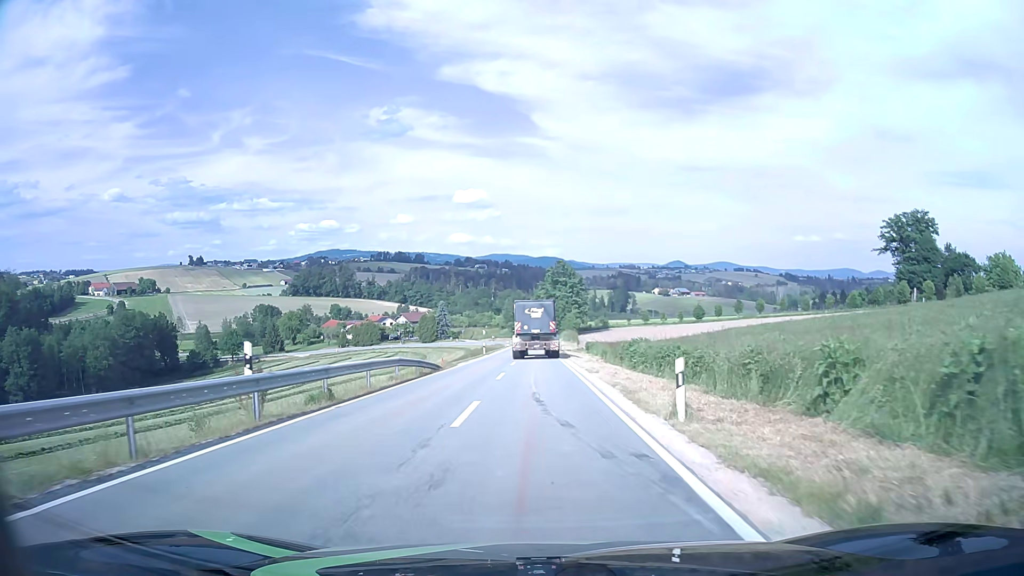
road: tertiary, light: Day
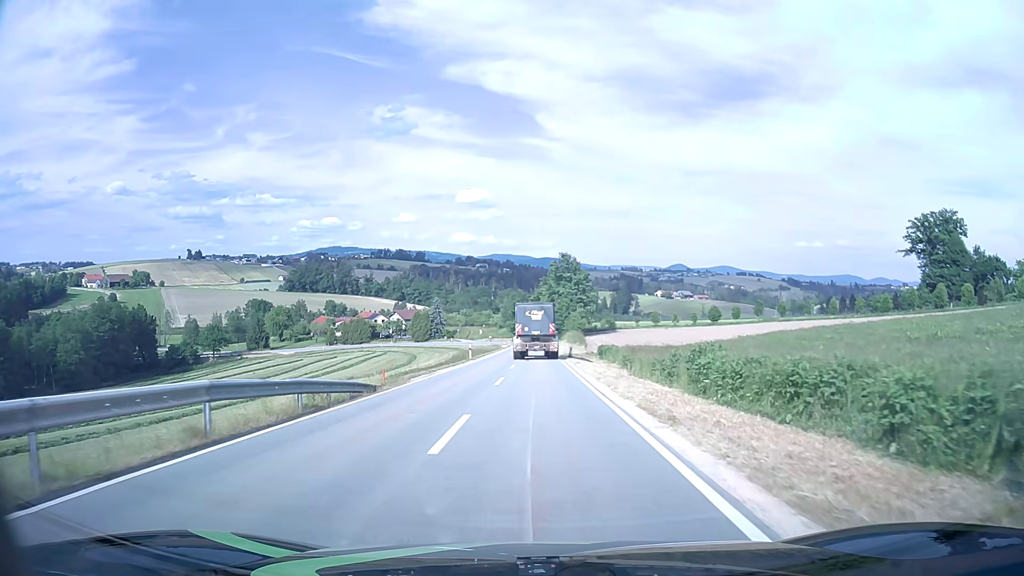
(0.0, +14.1) m; 0°
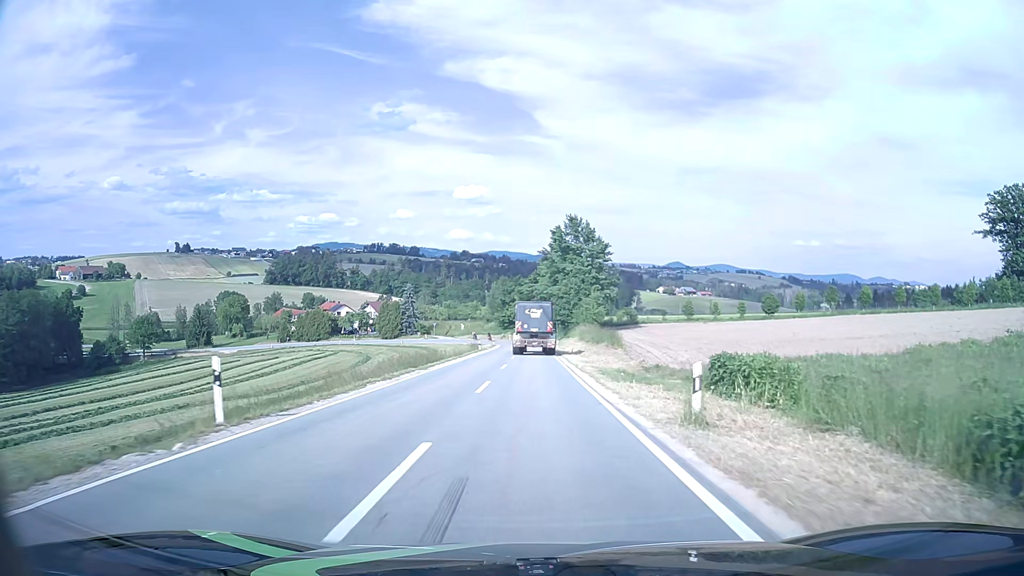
(+0.3, +39.4) m; 0°
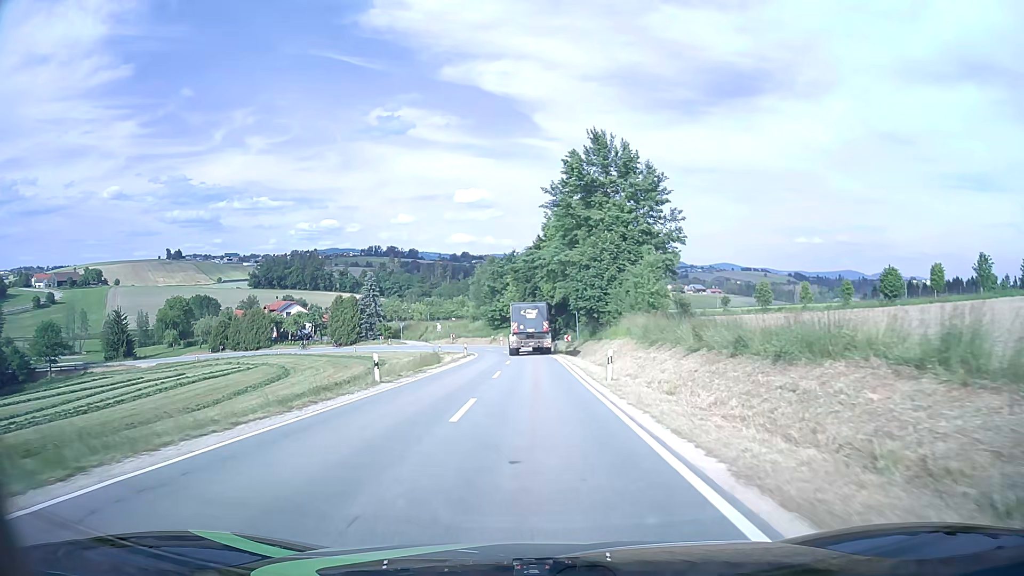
(0.0, +41.2) m; 0°
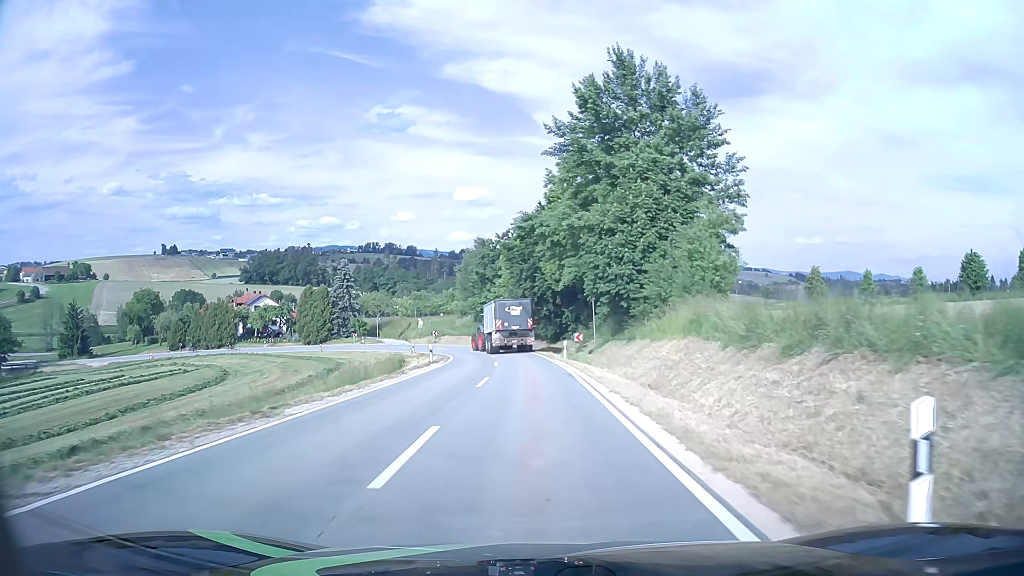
(0.0, +16.8) m; 0°
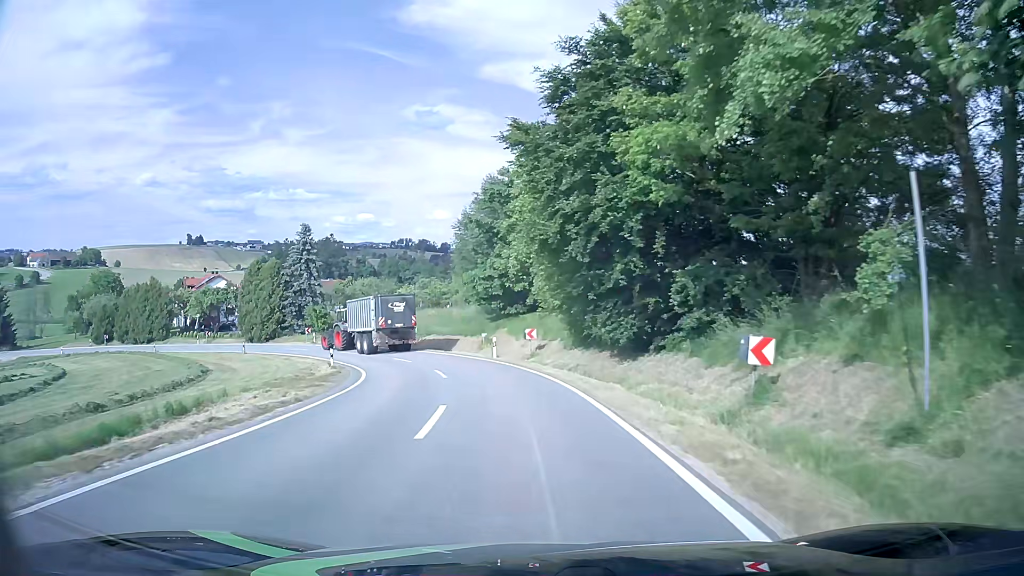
(-0.5, +32.9) m; -3°
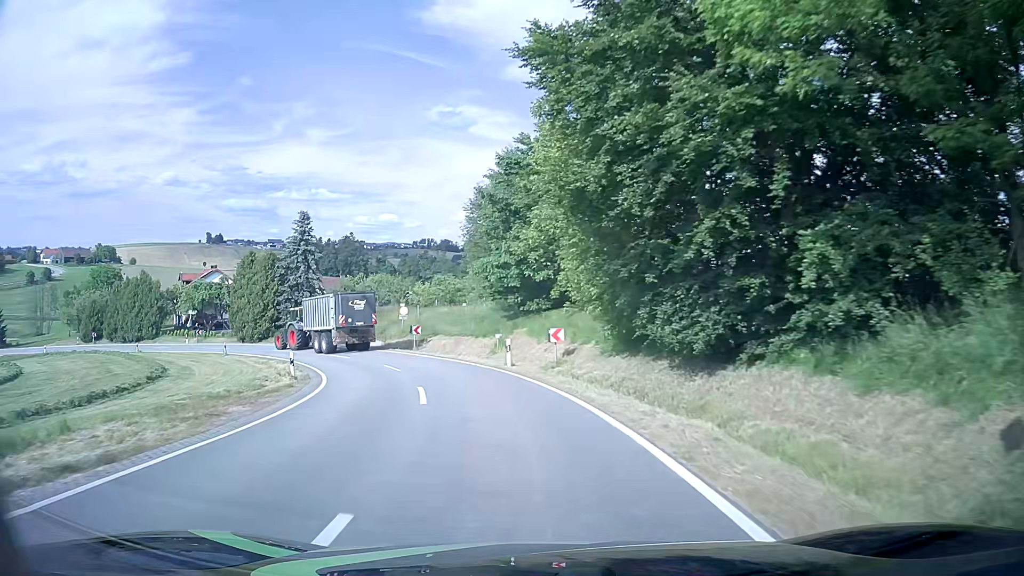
(-0.1, +7.9) m; -2°
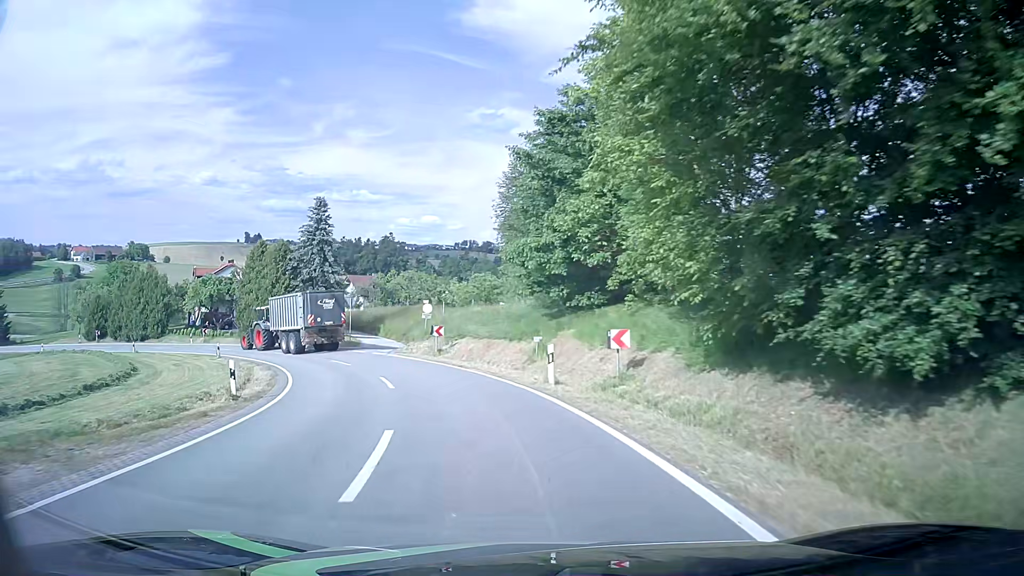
(-0.2, +7.8) m; -3°
(-1, +10) (-3, +20) (-6, +29) (-11, +38) (-18, +45) (-26, +52) (-34, +57) (-44, +60) (-54, +62) (-63, +62) m
